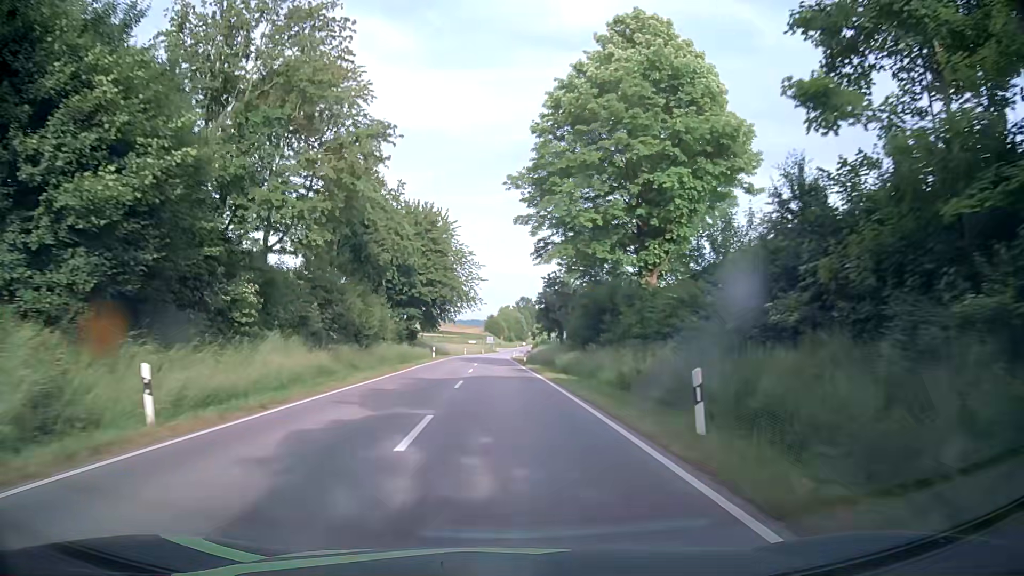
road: secondary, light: Day
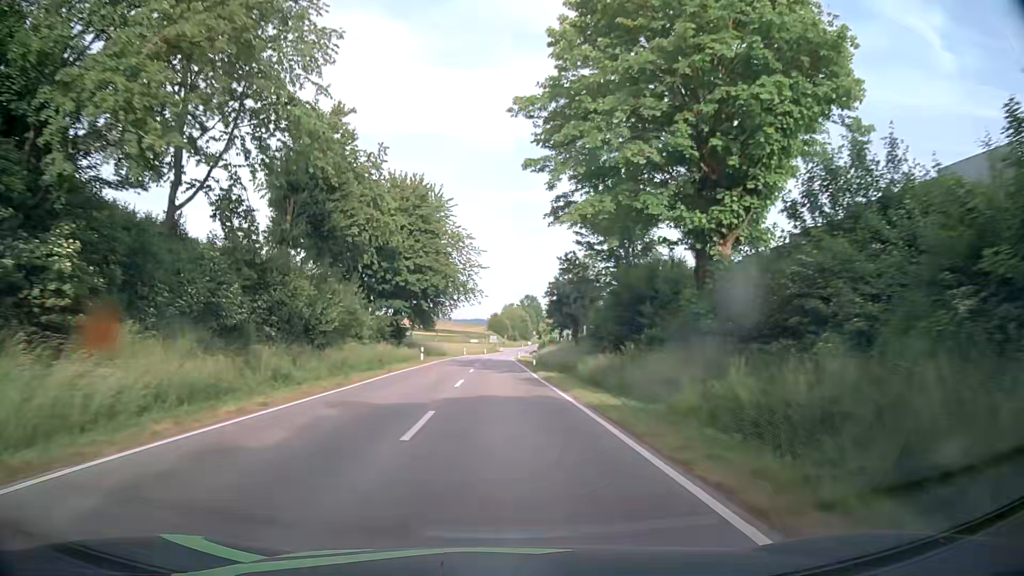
(0.0, +11.0) m; 0°
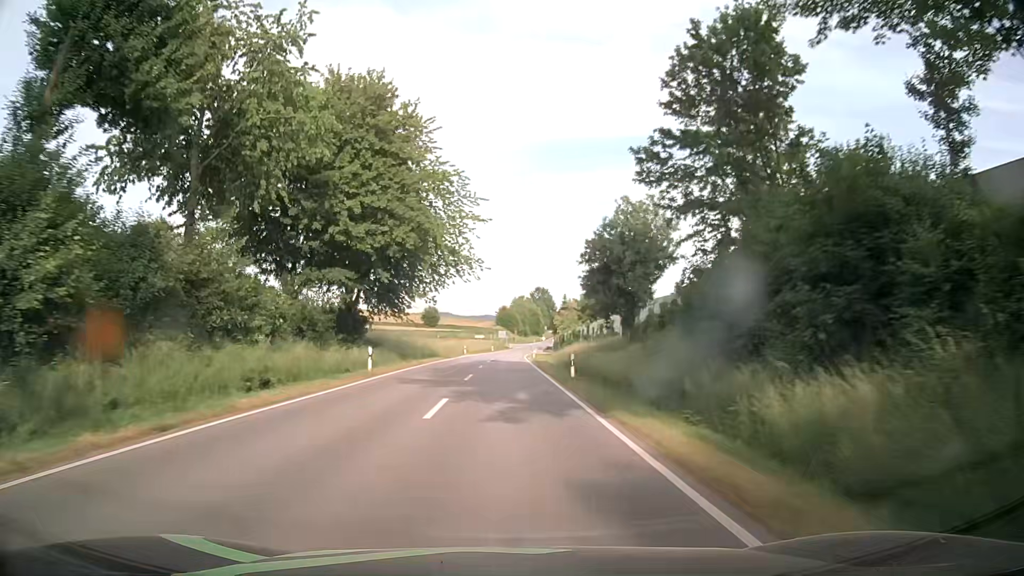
(-0.2, +21.4) m; -1°
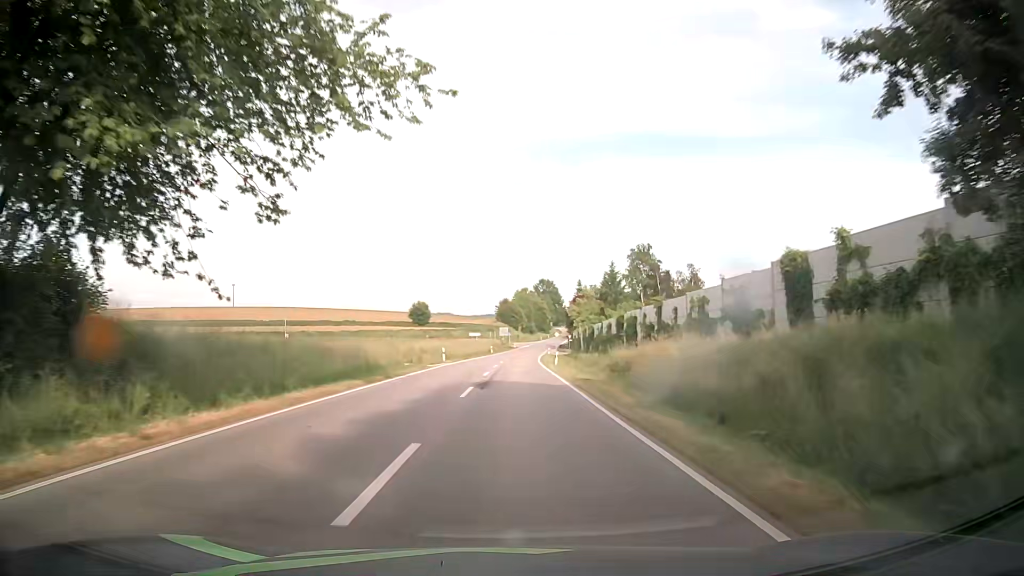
(-0.1, +30.8) m; 0°
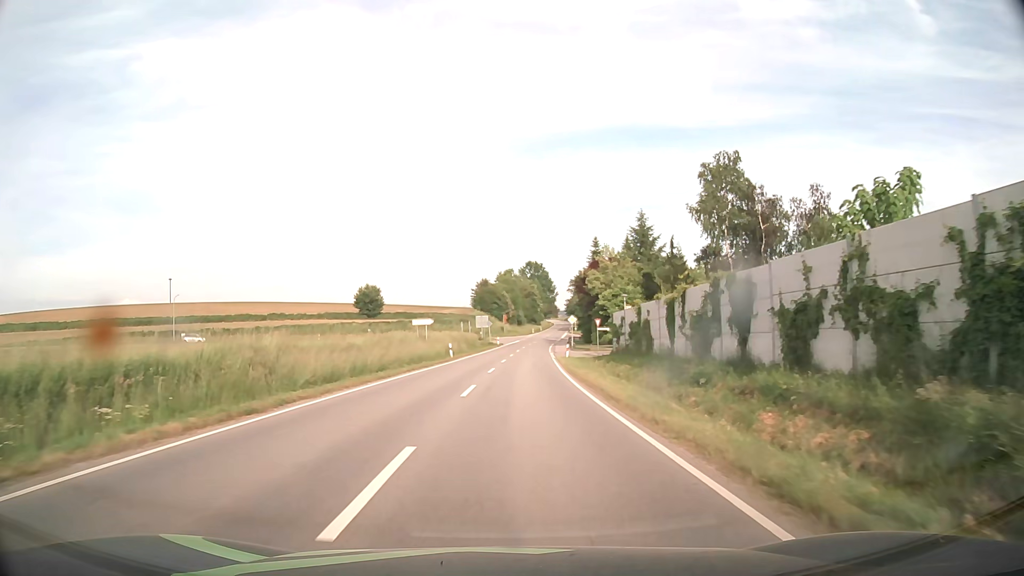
(+0.6, +48.2) m; +1°
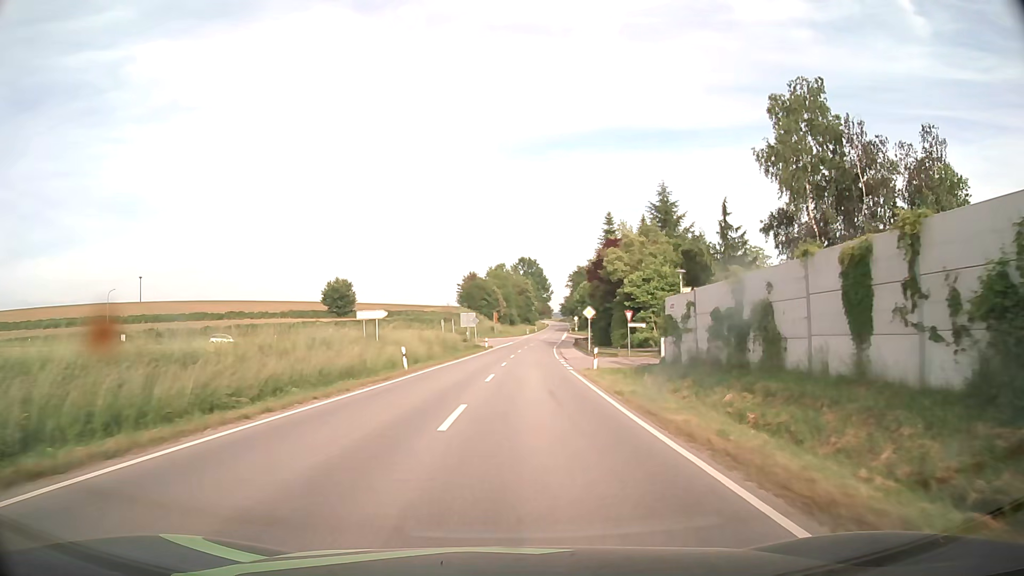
(+0.1, +18.3) m; +1°
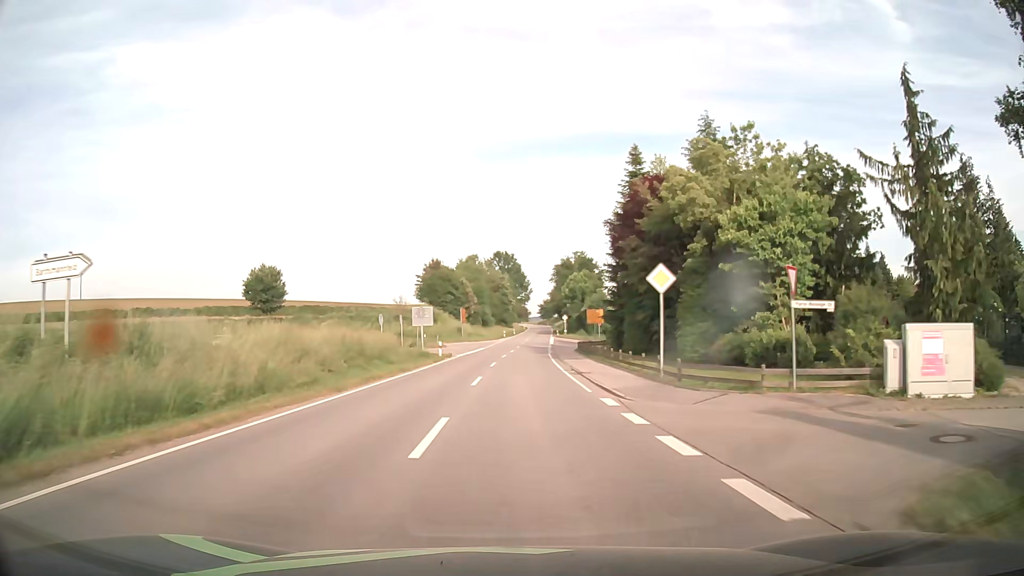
(+0.5, +26.3) m; +2°
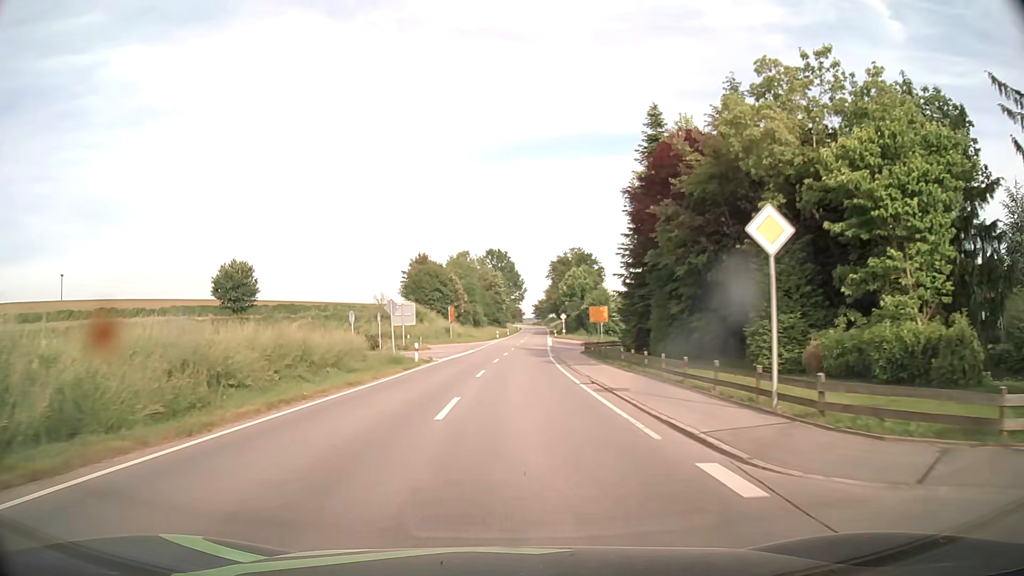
(0.0, +8.4) m; +1°
(0, +10) (0, +20) (0, +30) (+1, +40) (+2, +50) (+6, +59) (+12, +67) (+20, +74) (+27, +80) (+35, +87) m
